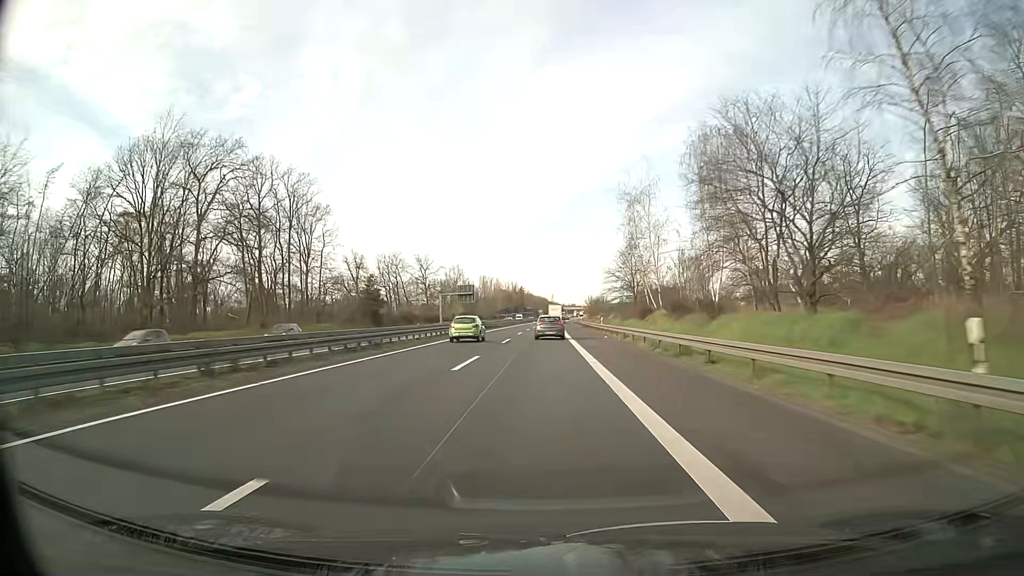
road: trunk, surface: asphalt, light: Day
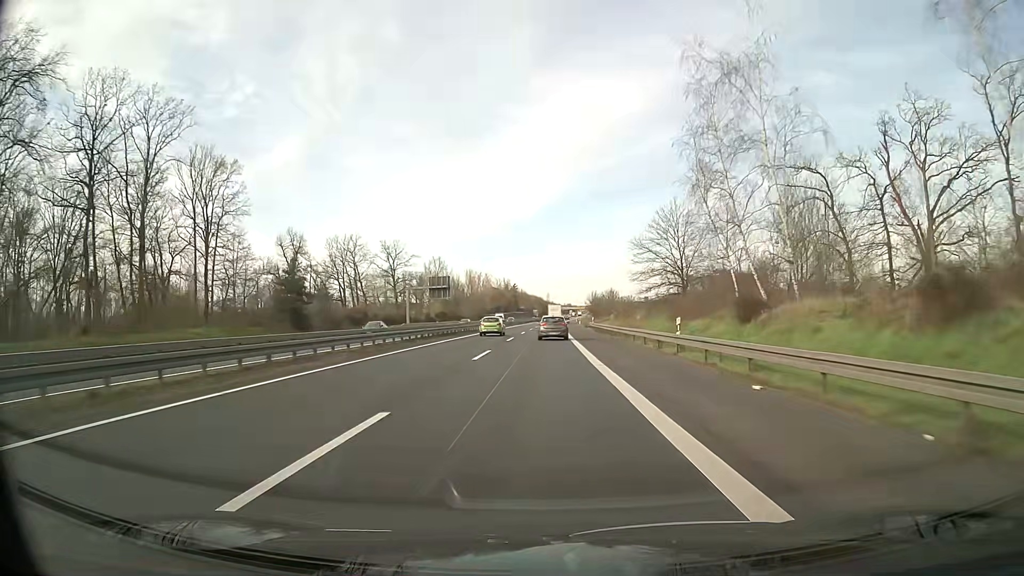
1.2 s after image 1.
(+0.1, +32.0) m; 0°
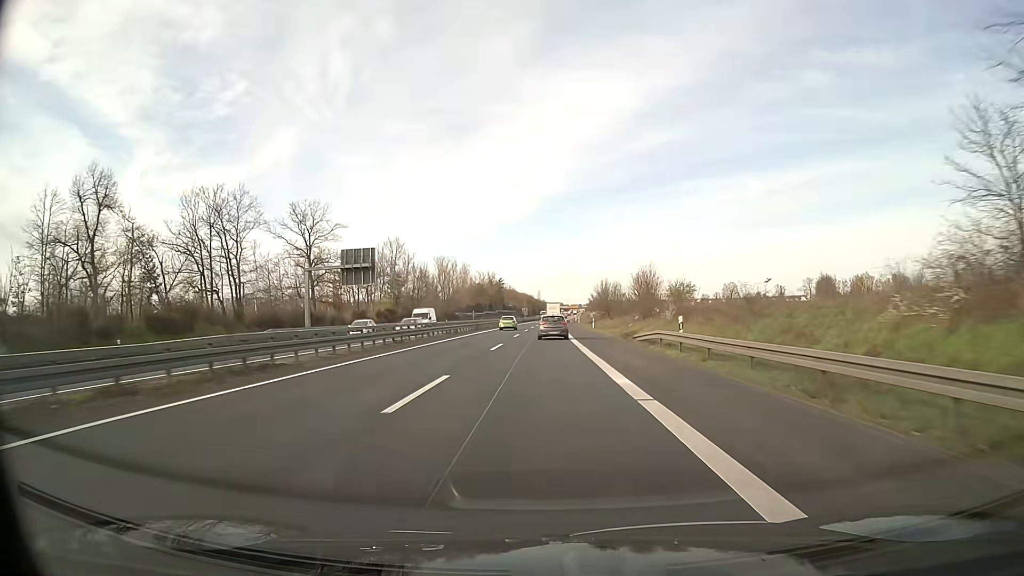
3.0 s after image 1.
(+0.4, +47.9) m; +1°
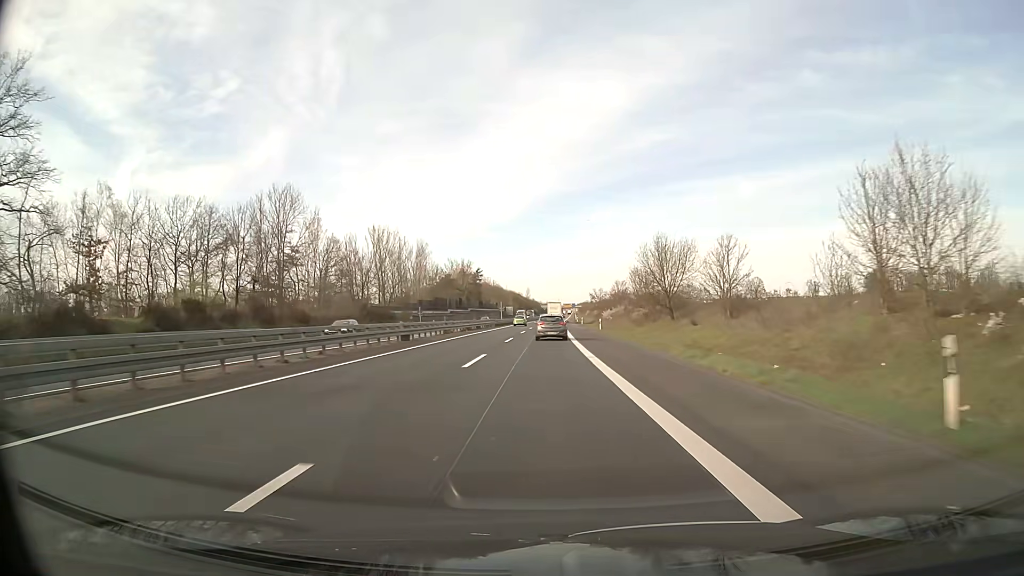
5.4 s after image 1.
(+0.6, +63.5) m; +1°
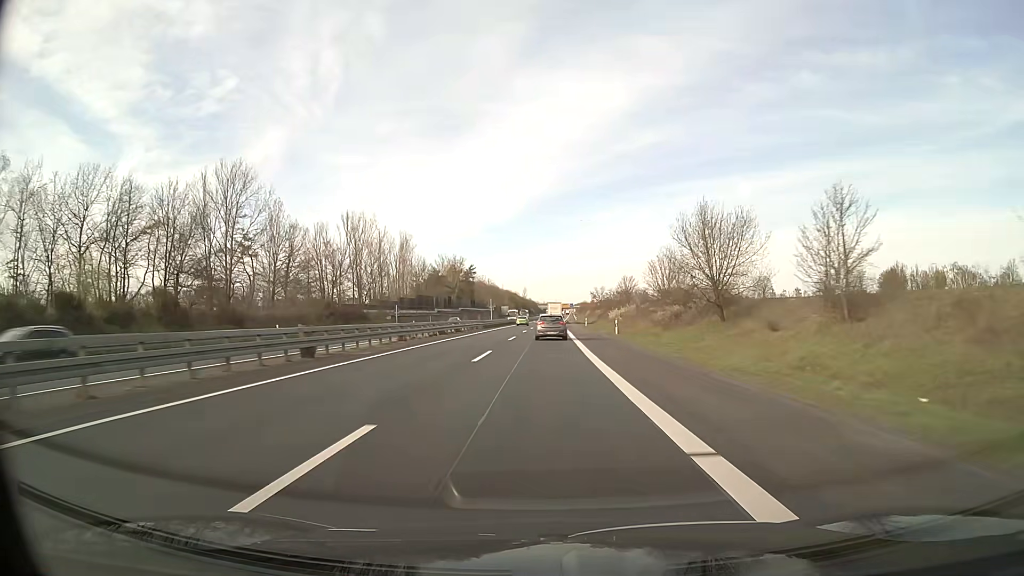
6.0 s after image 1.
(+0.1, +15.7) m; 0°
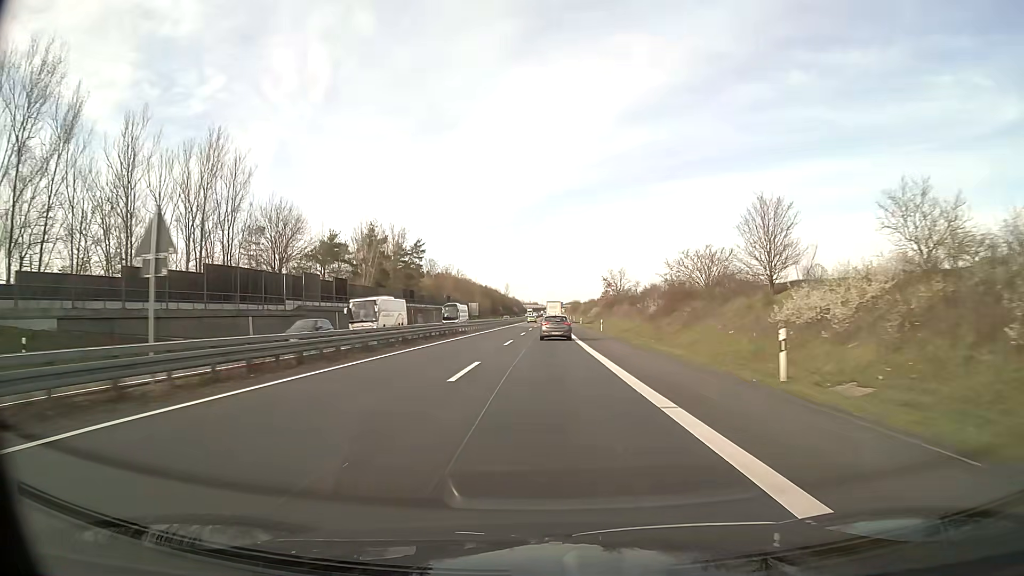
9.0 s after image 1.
(+0.7, +78.1) m; +1°
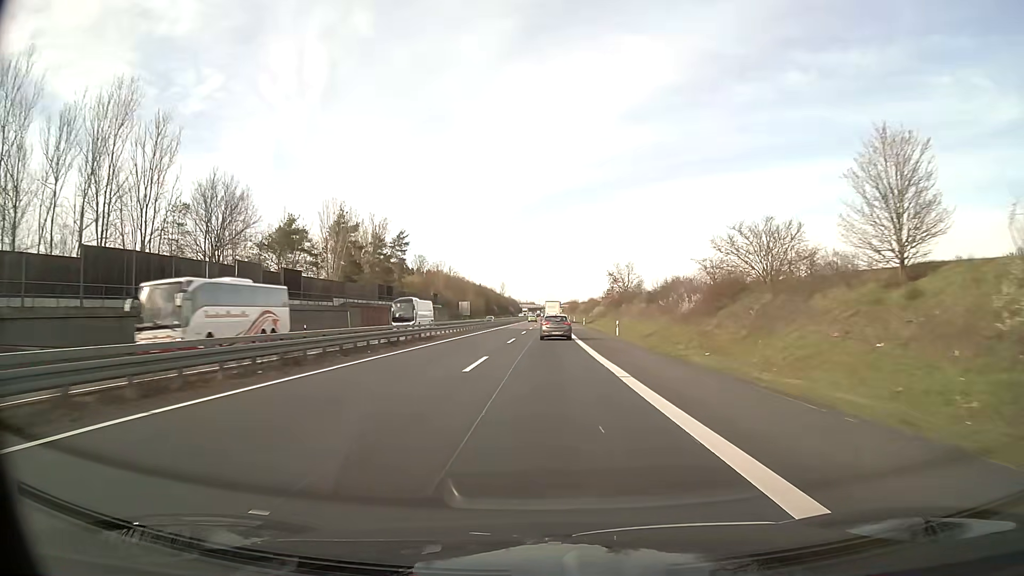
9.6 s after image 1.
(0.0, +15.6) m; 0°
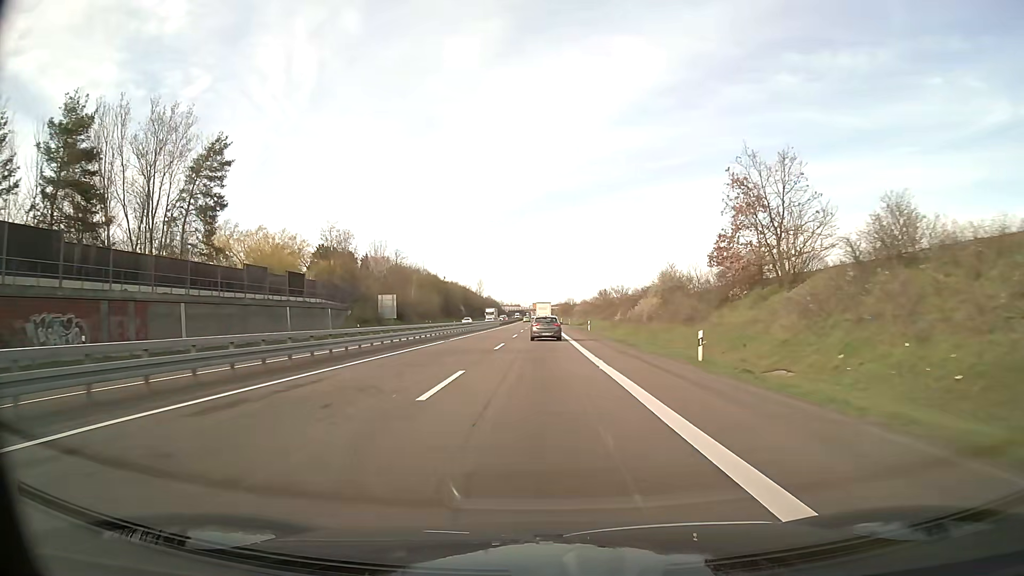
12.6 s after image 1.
(+0.8, +77.5) m; +1°
(0, +10) (0, +20) (0, +30) (0, +40) (0, +50) (0, +60) (0, +70) (0, +80) (0, +90) (0, +100) m
